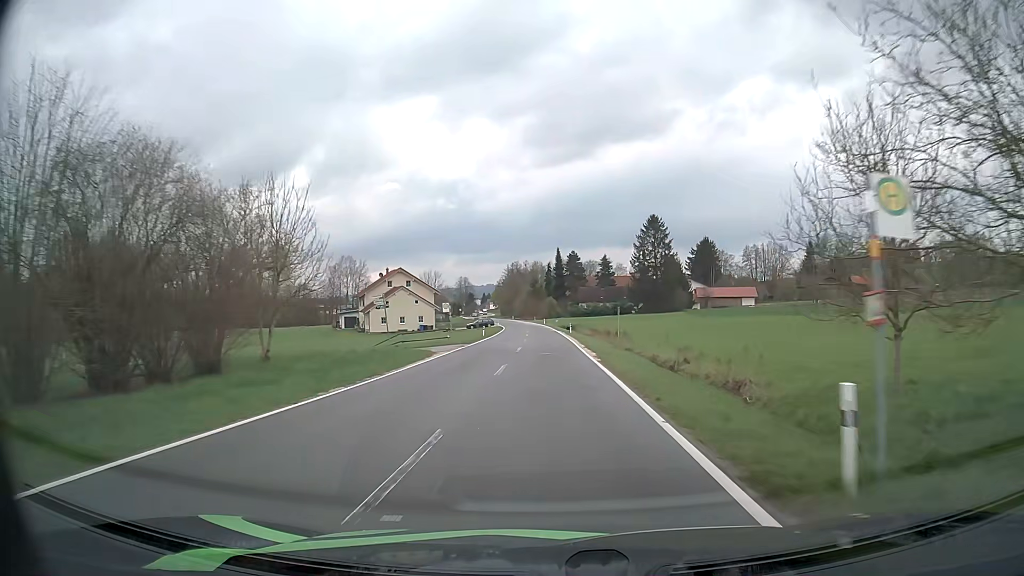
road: tertiary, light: Day
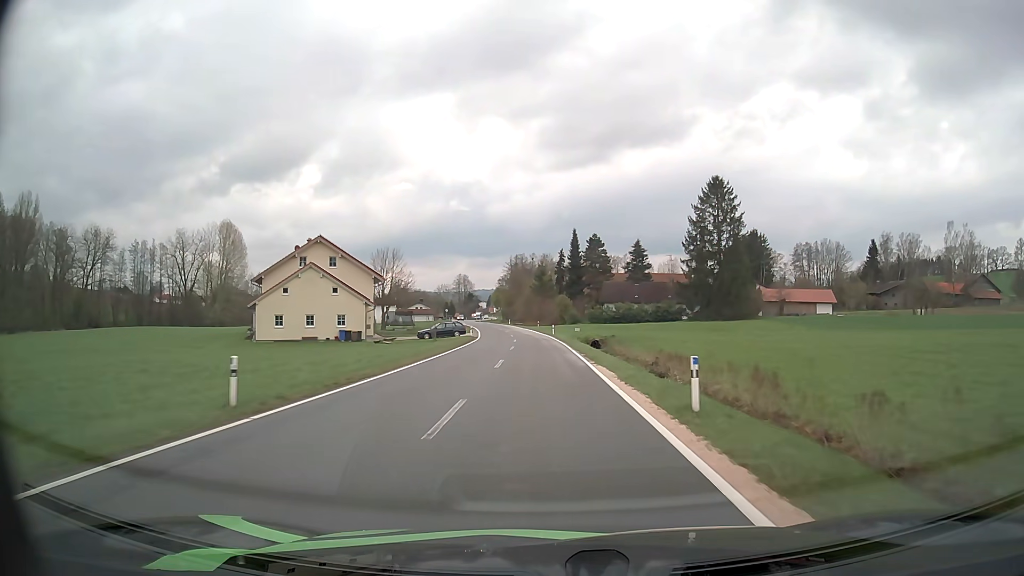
(0.0, +45.0) m; -1°
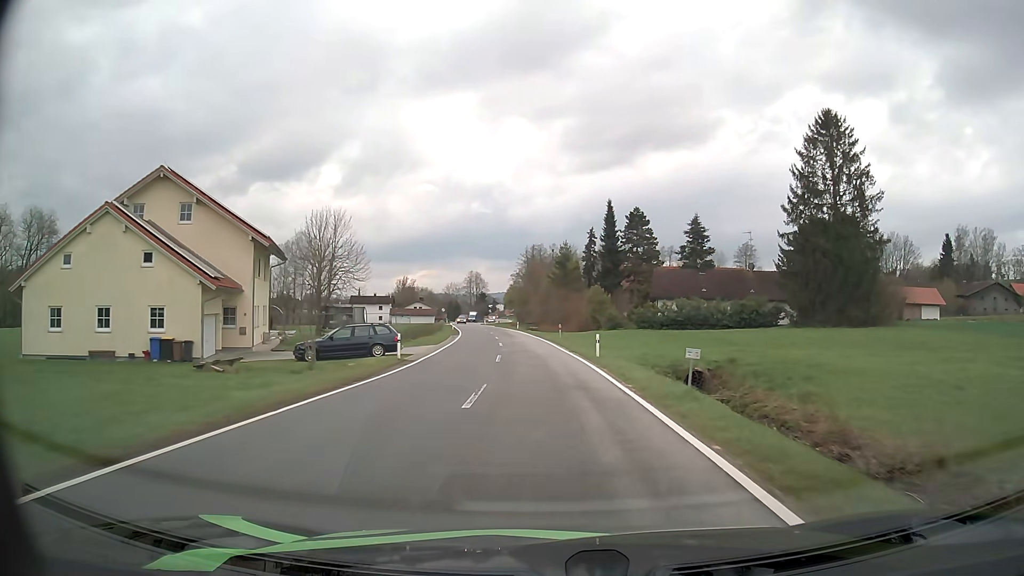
(-0.6, +34.0) m; -2°
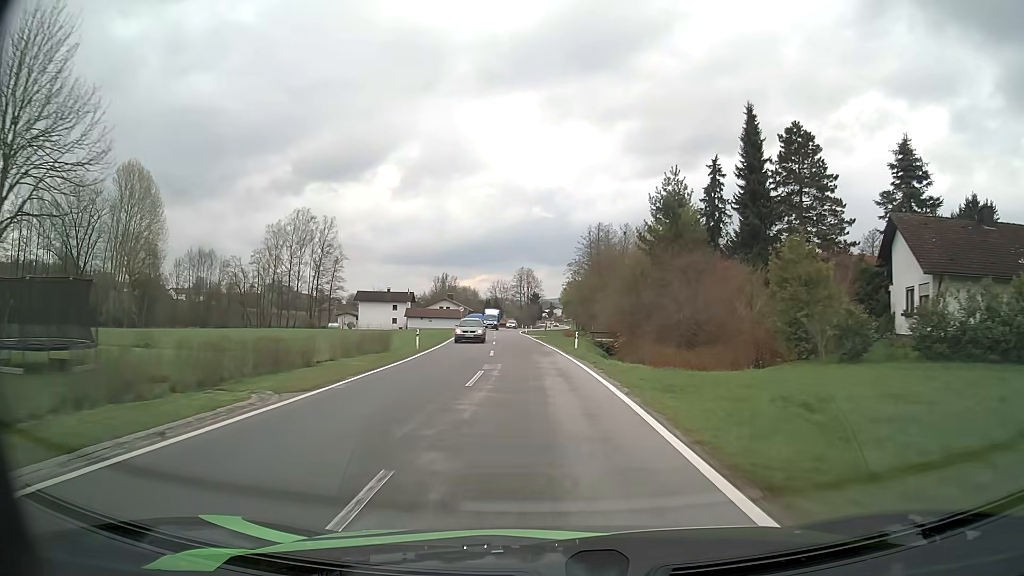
(-1.9, +45.2) m; -5°
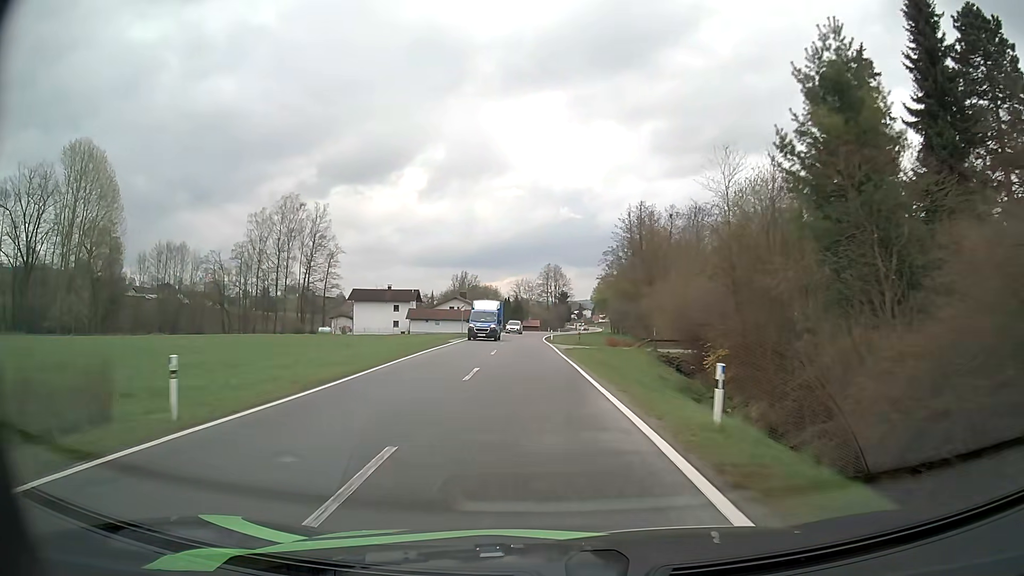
(-0.4, +22.7) m; -2°
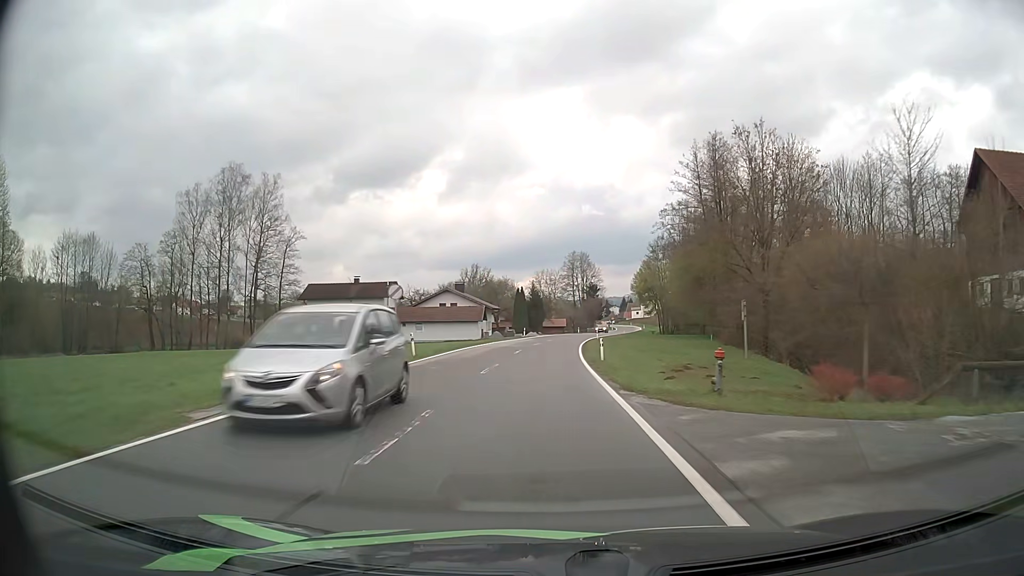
(-0.8, +34.1) m; -2°
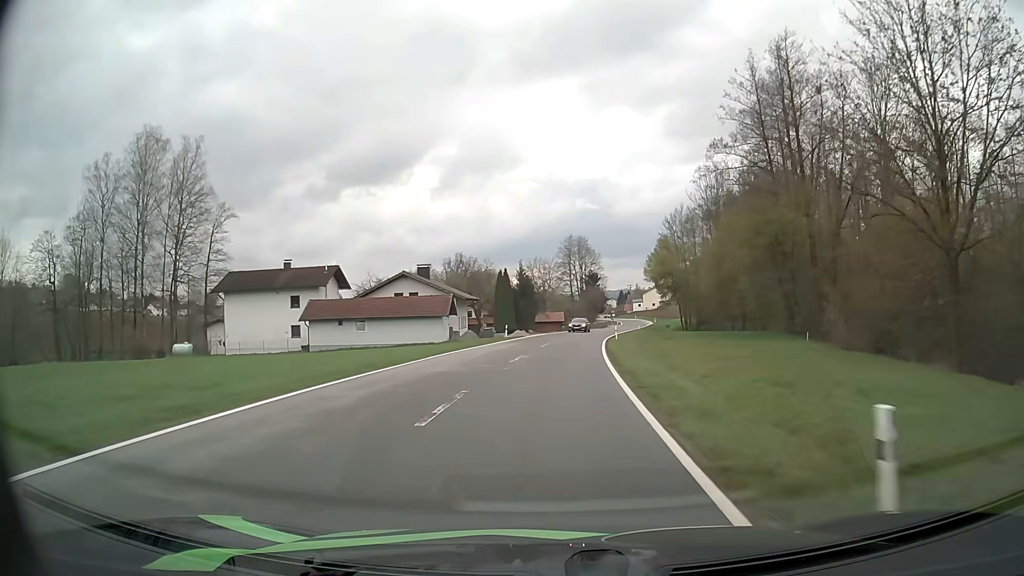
(0.0, +22.3) m; +1°
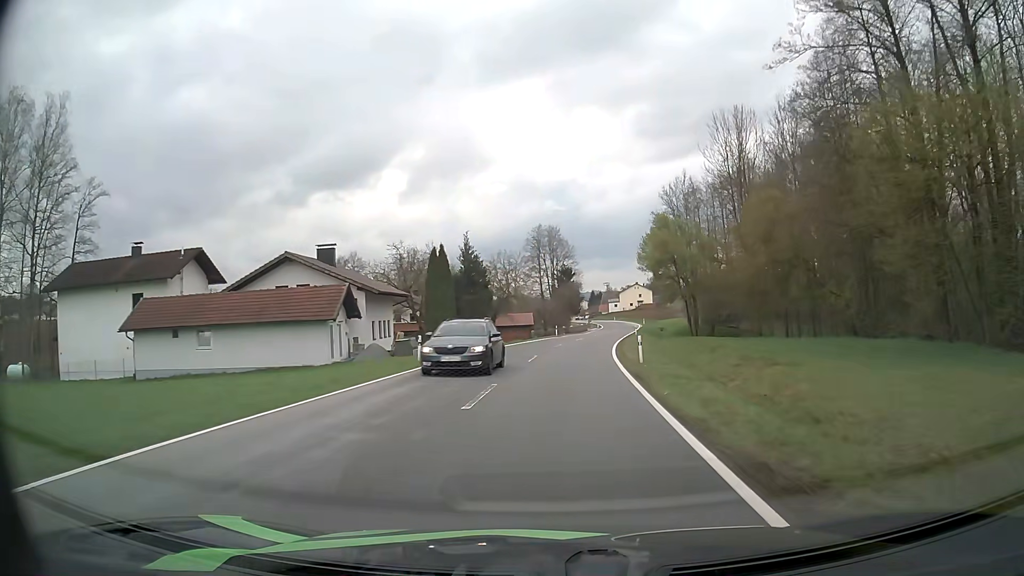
(+0.3, +22.2) m; +2°
(0, +10) (+1, +20) (+1, +30) (+2, +40) (+4, +50) (+5, +60) (+7, +70) (+9, +79) (+11, +89) (+12, +99) m
